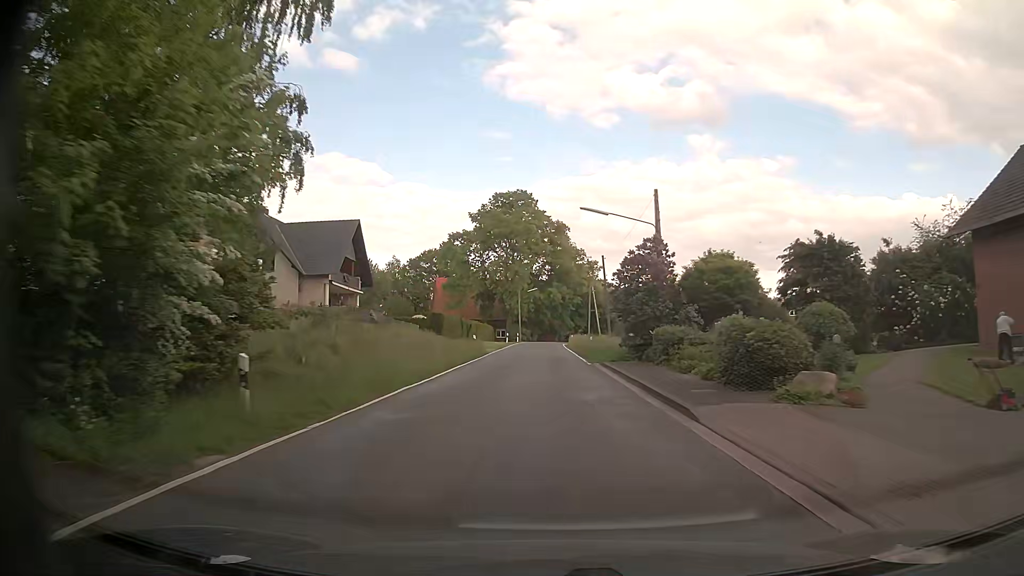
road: tertiary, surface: asphalt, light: Day
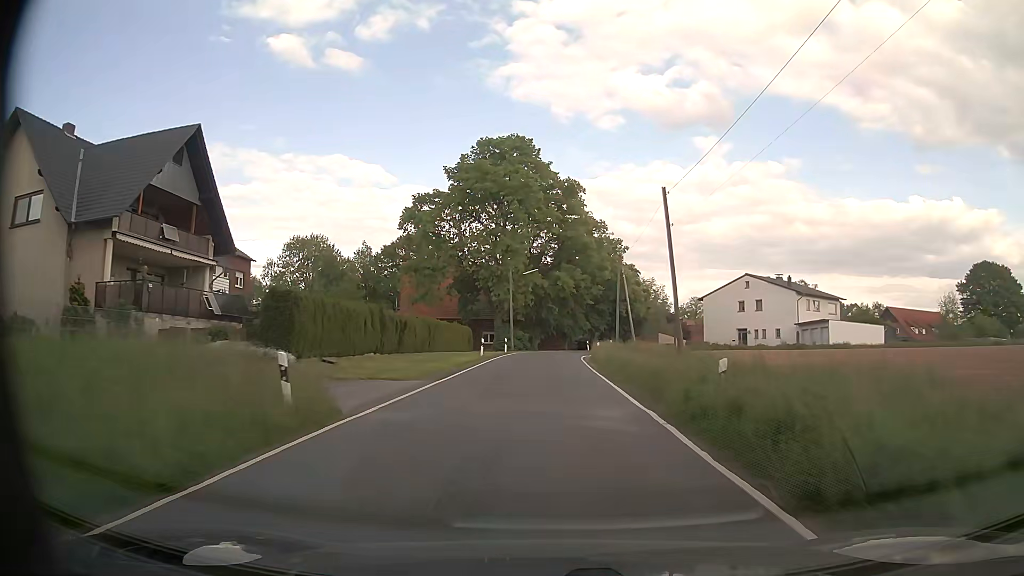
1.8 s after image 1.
(+0.1, +29.7) m; 0°
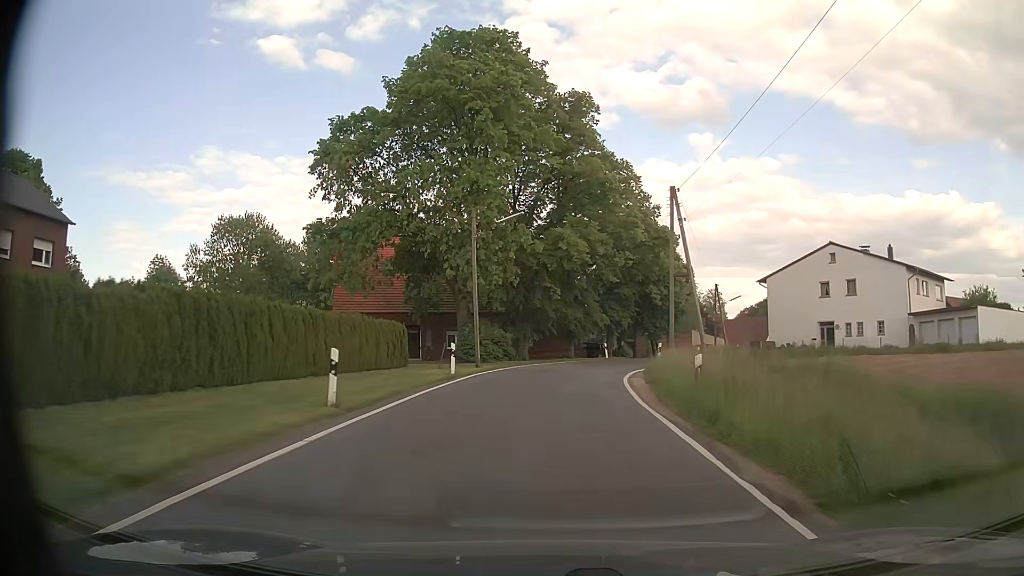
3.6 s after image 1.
(+0.1, +25.8) m; 0°
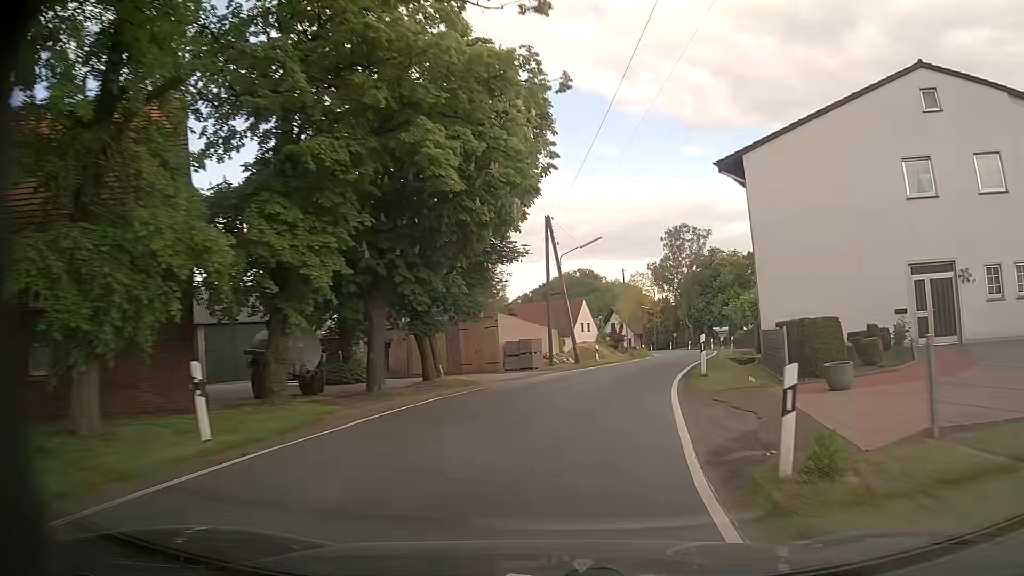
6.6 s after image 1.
(+5.1, +38.9) m; +20°
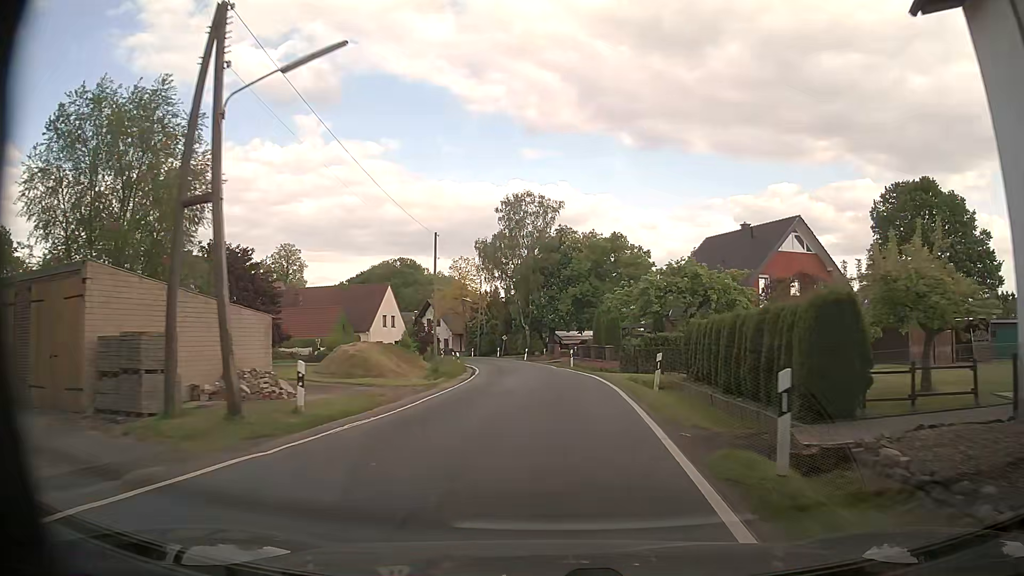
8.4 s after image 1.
(+3.4, +24.6) m; +15°
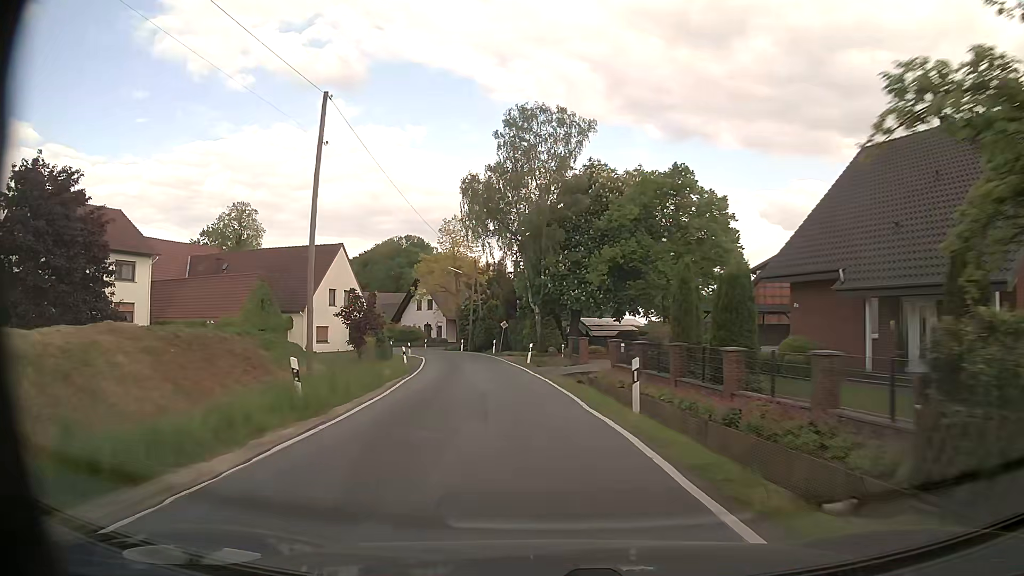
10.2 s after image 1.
(+0.2, +26.0) m; -2°
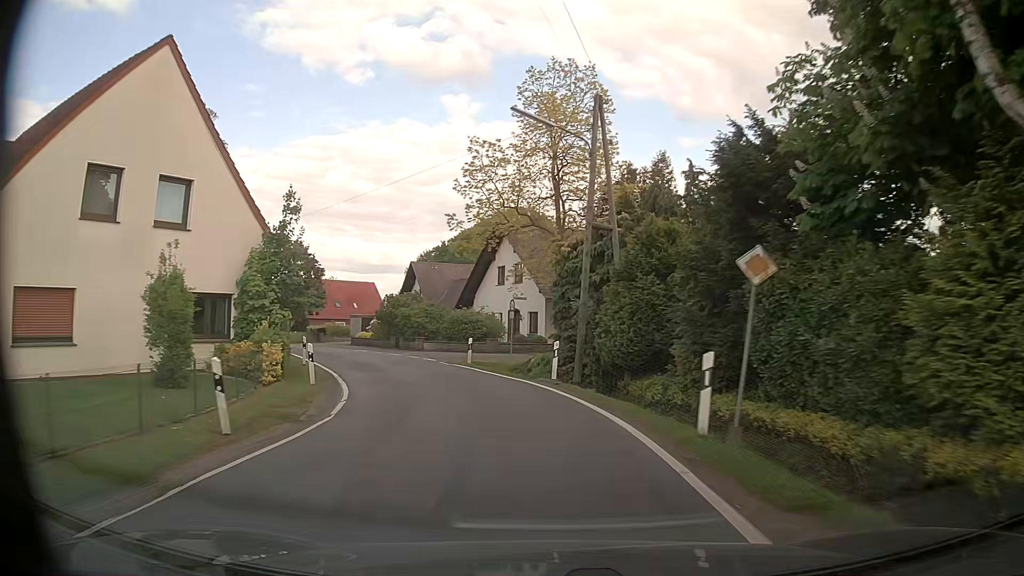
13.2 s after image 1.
(-4.0, +42.2) m; -11°
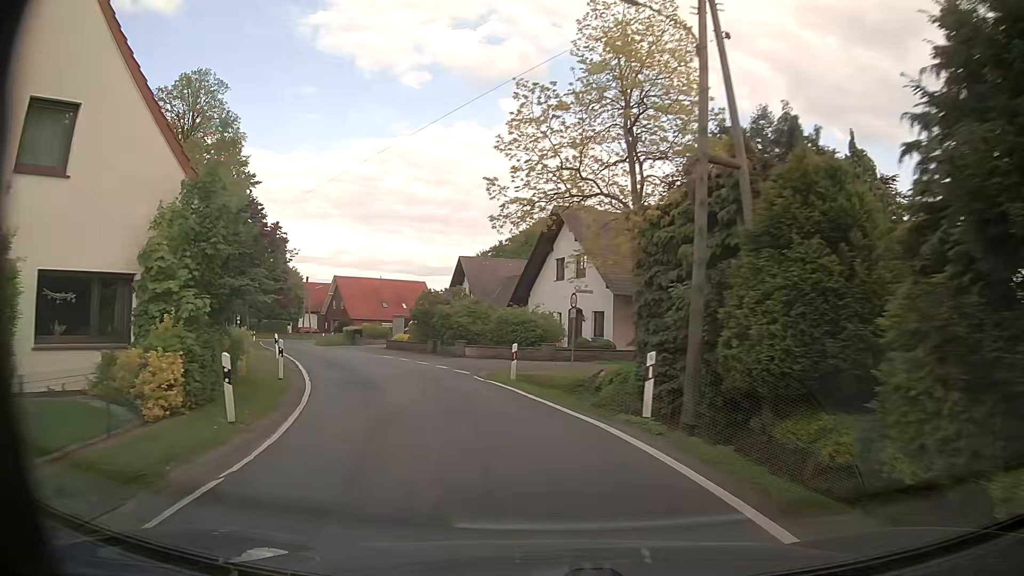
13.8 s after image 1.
(-0.3, +7.8) m; -5°
